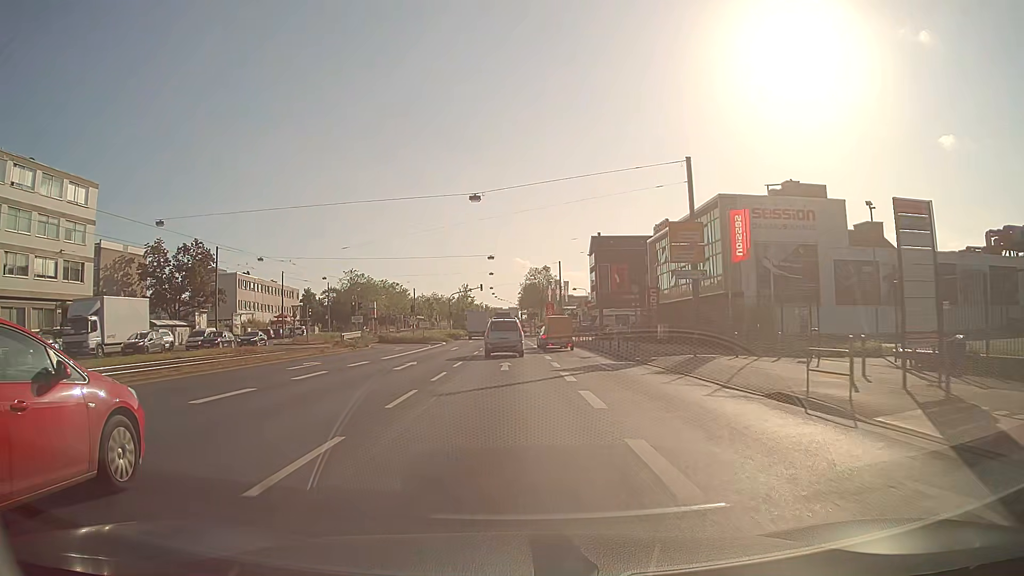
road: primary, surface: asphalt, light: Day
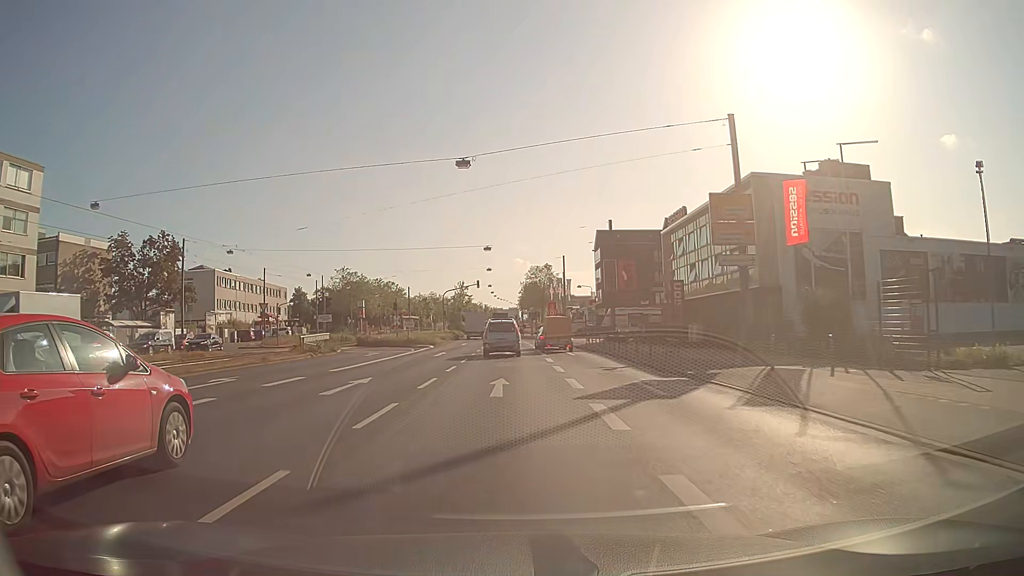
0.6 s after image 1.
(0.0, +8.3) m; 0°
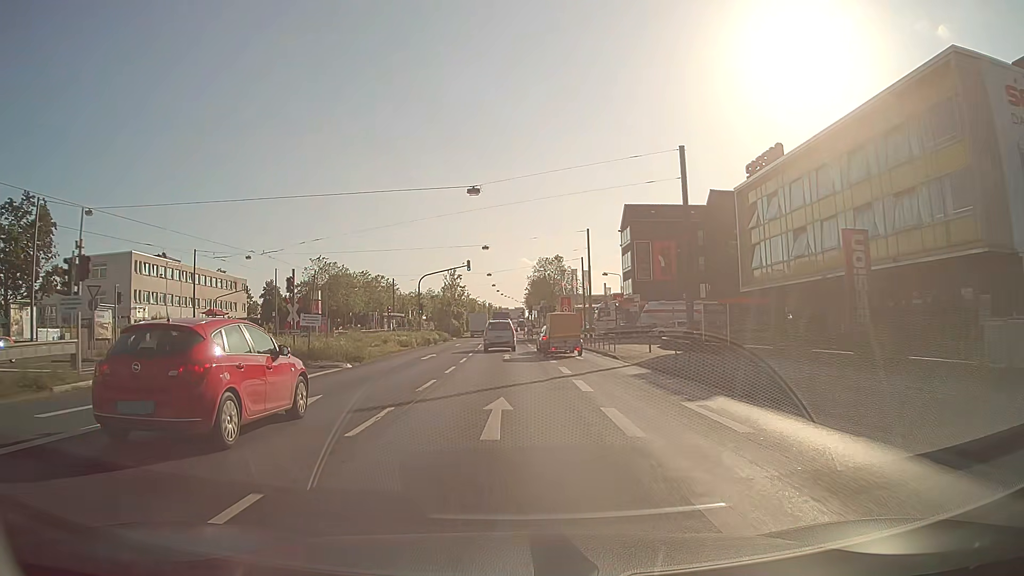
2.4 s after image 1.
(-0.1, +25.1) m; -1°
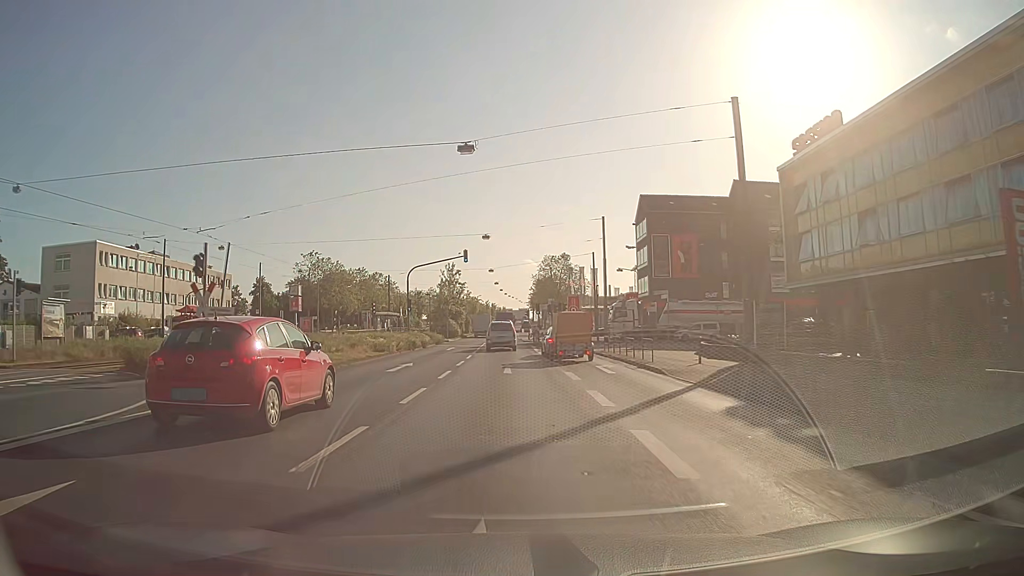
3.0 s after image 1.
(0.0, +8.4) m; 0°
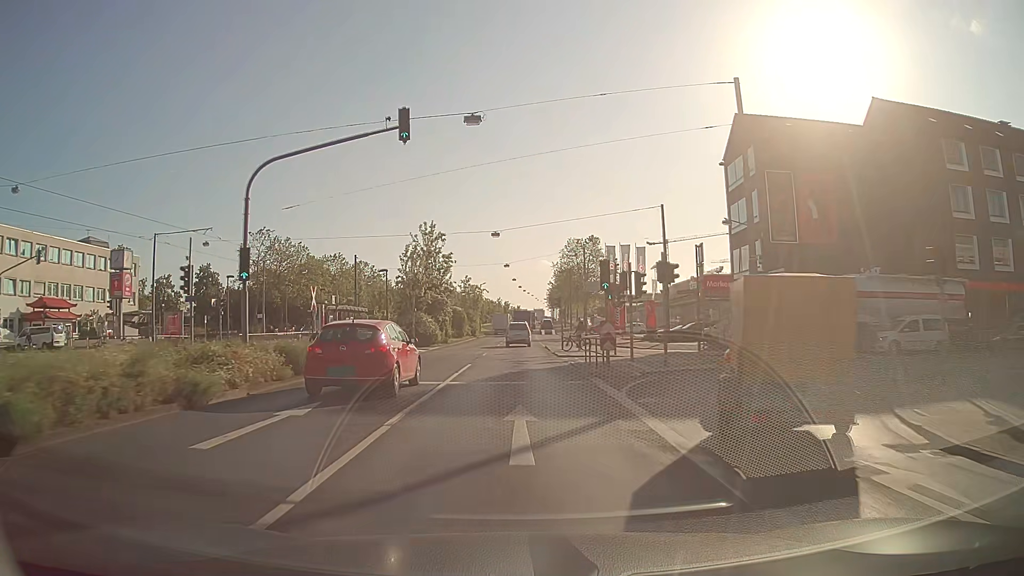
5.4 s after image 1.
(-0.5, +33.8) m; -1°
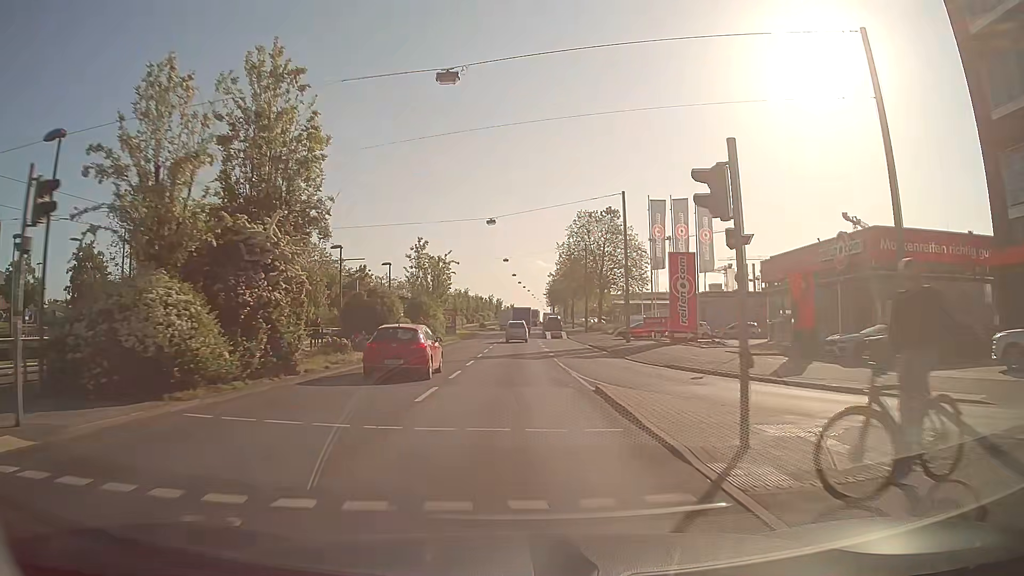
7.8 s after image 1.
(0.0, +33.9) m; 0°
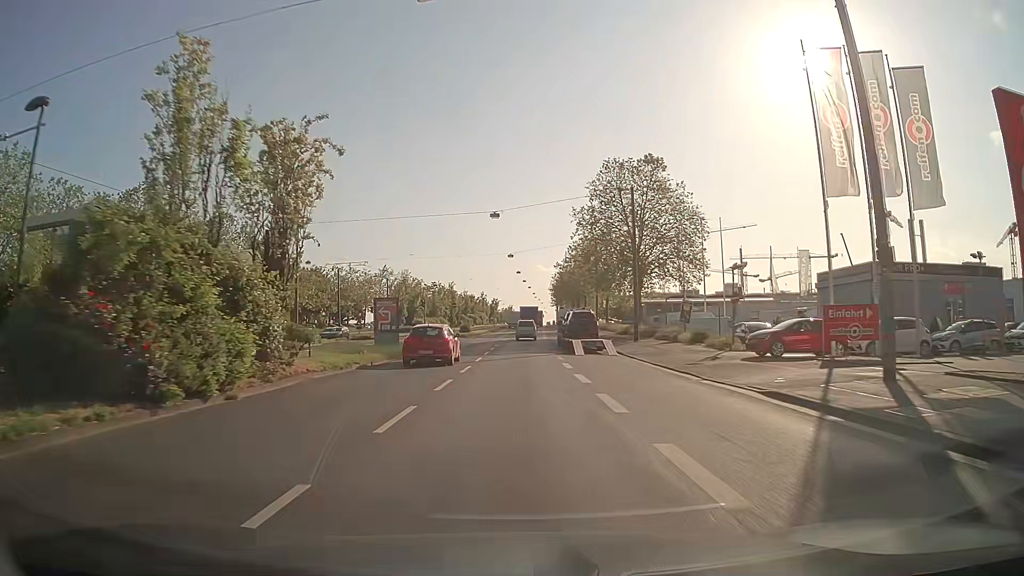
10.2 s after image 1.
(+0.1, +34.0) m; 0°
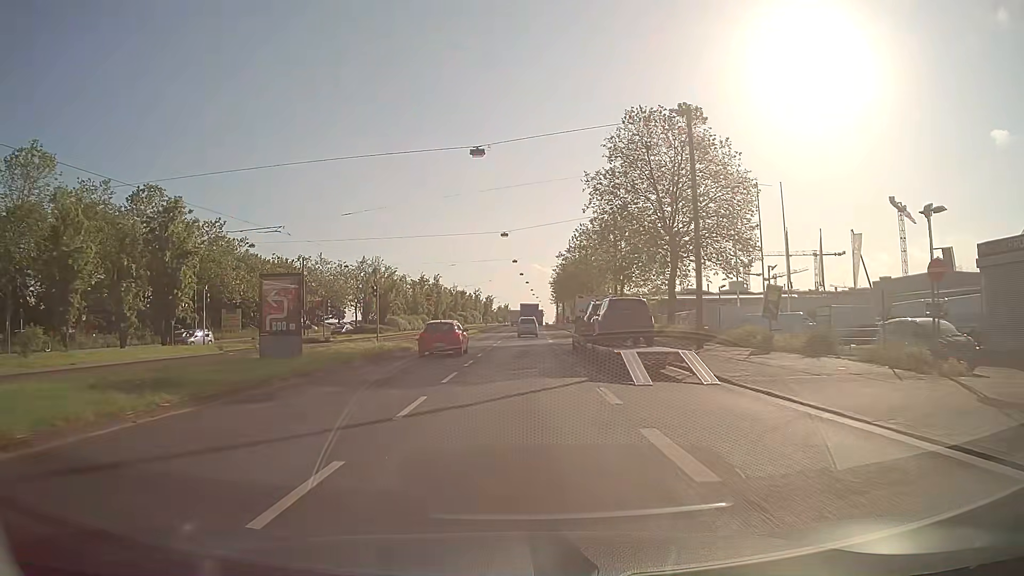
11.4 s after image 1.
(+0.1, +17.0) m; 0°
(0, +10) (0, +20) (0, +30) (+1, +40) (+1, +50) (+1, +60) (+2, +70) (+2, +80) (+2, +90) (+3, +100) m
